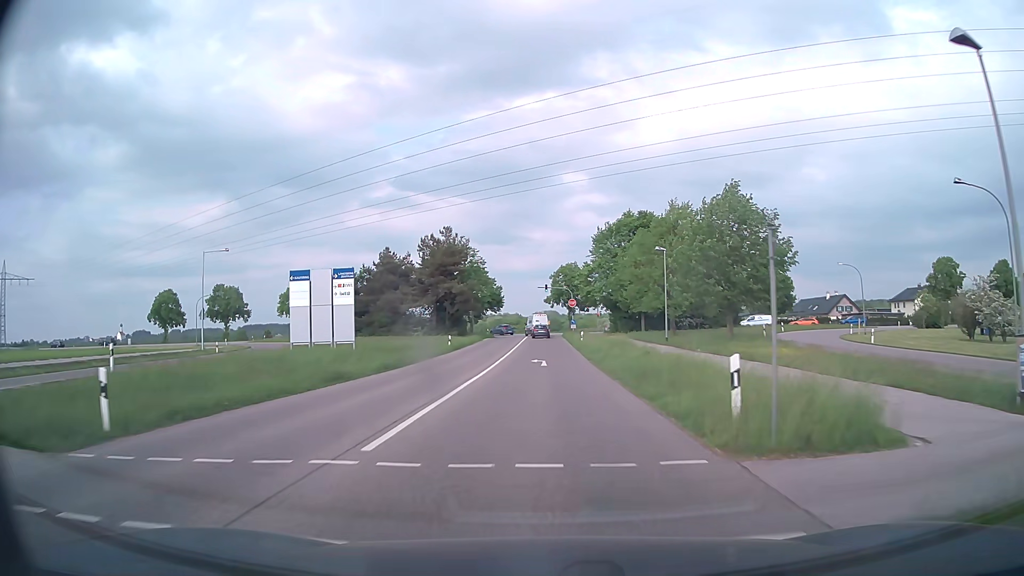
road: tertiary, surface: asphalt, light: Day
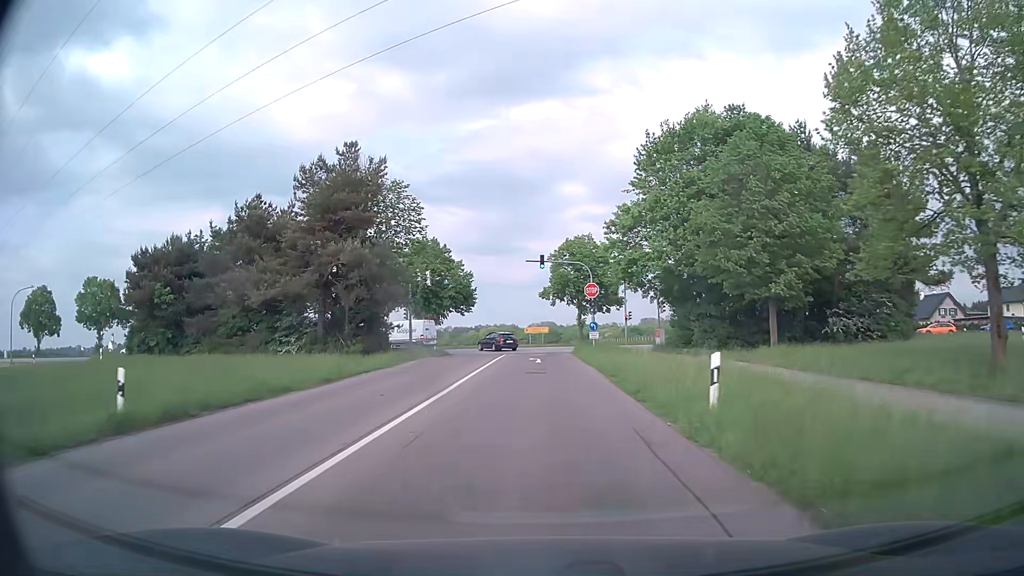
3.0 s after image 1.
(+0.1, +38.5) m; 0°
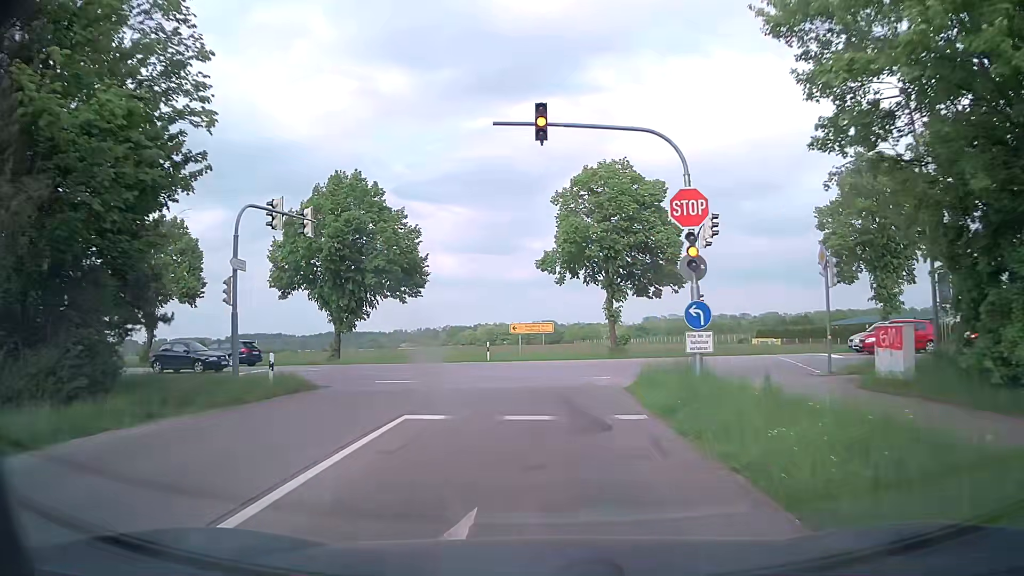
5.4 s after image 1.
(-0.2, +28.4) m; -1°
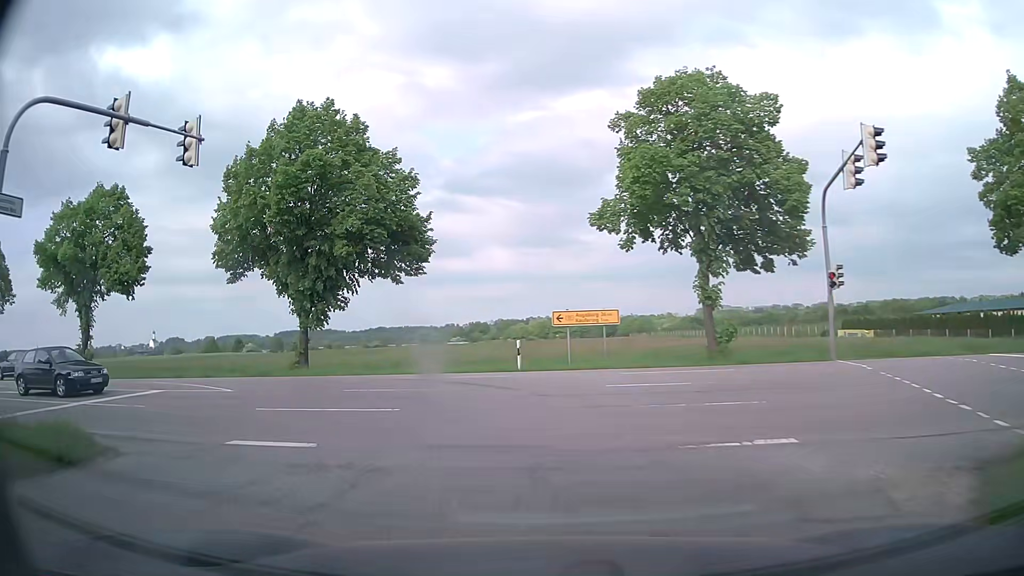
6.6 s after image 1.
(-0.1, +12.1) m; -4°
(-1, +10) (-7, +18) (-15, +24) (-25, +26) (-35, +27) (-45, +29) (-54, +31) (-64, +33) (-74, +35) (-84, +37) m
